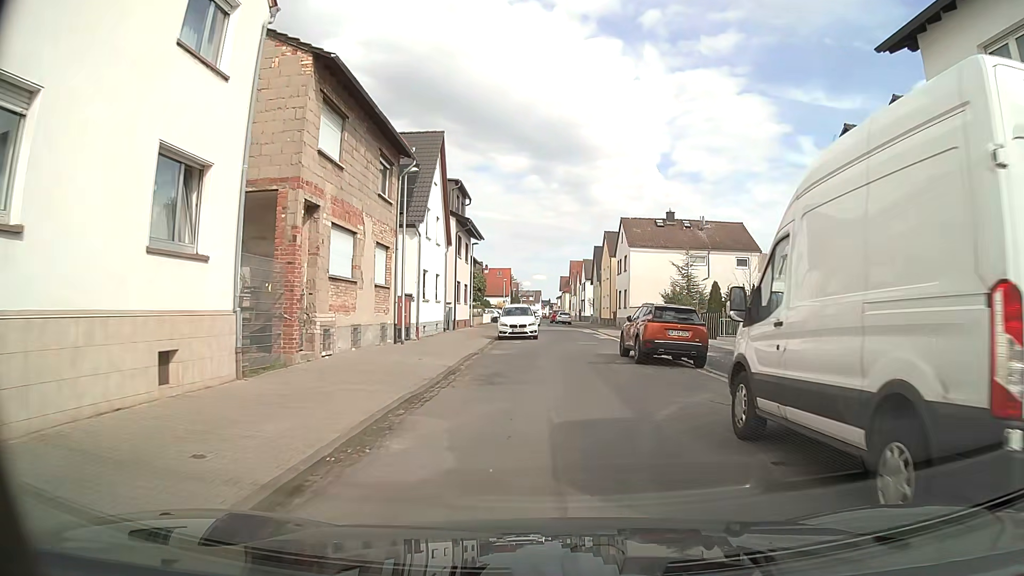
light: Day
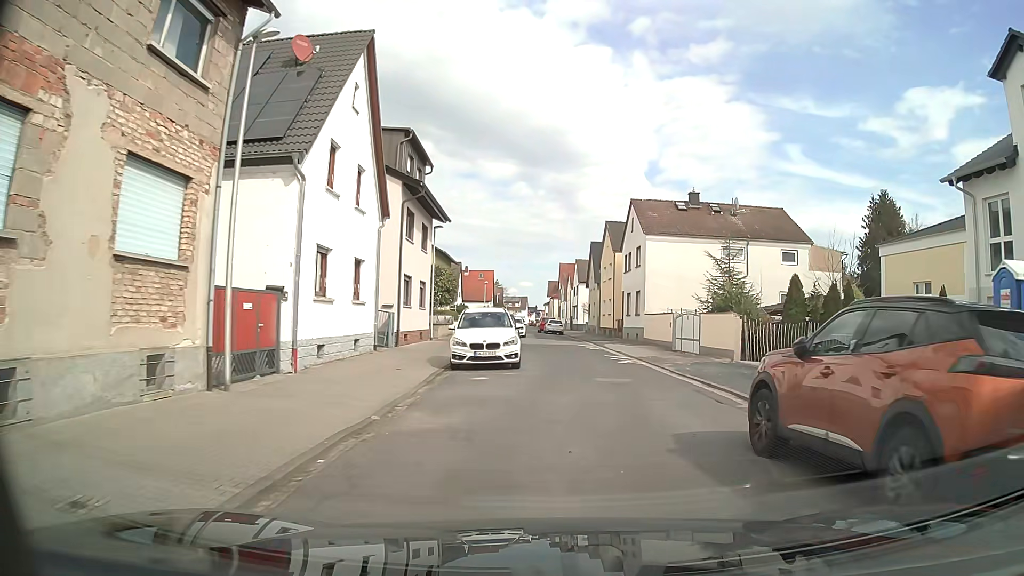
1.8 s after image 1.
(0.0, +13.1) m; +2°
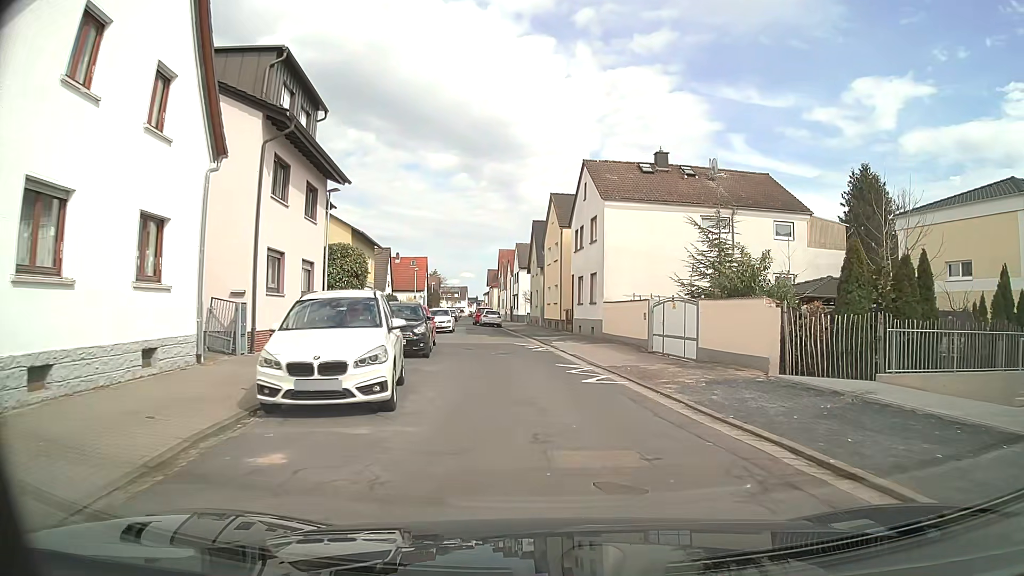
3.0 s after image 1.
(+0.4, +8.9) m; +5°
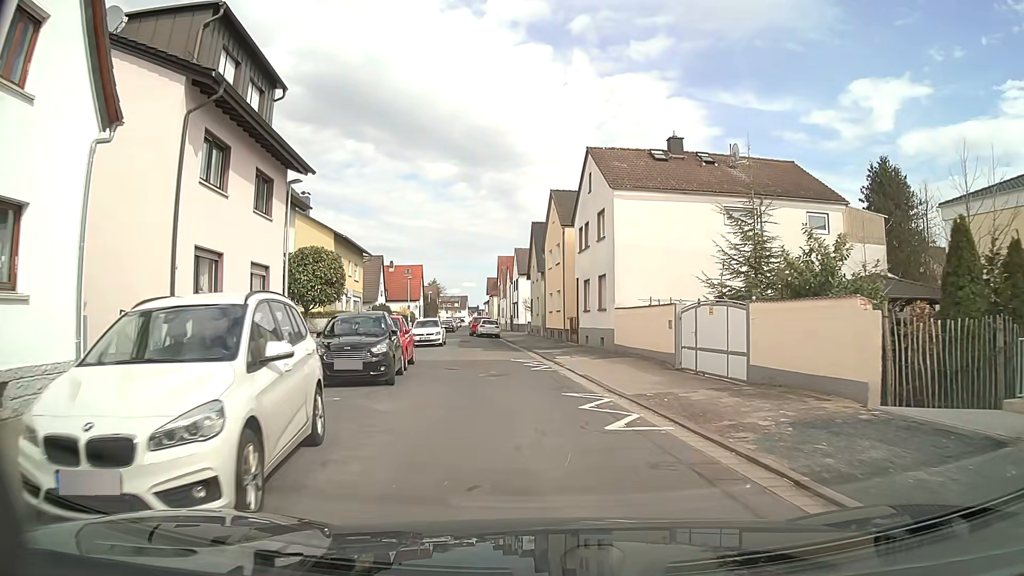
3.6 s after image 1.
(0.0, +4.5) m; +1°
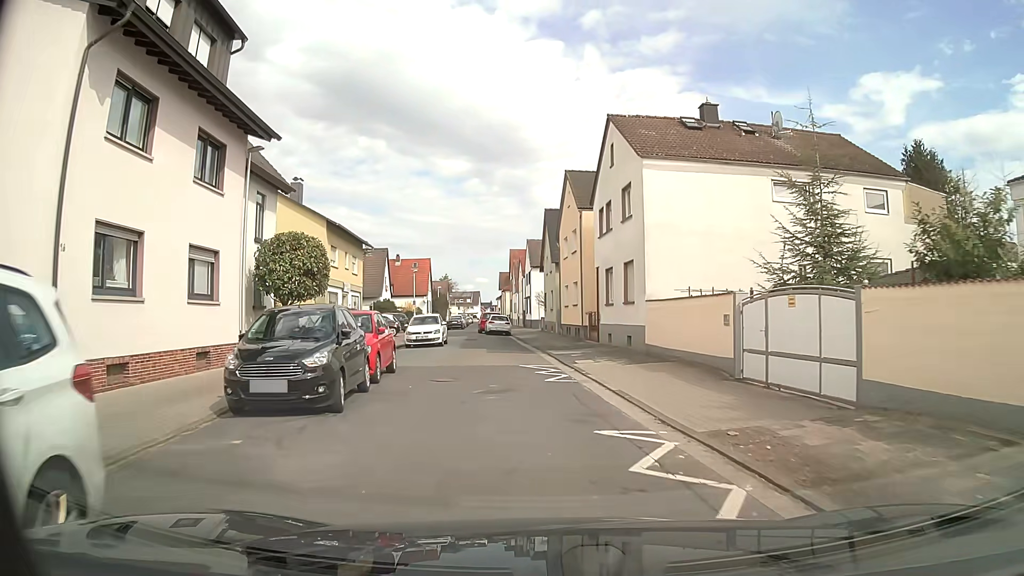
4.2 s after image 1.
(-0.2, +4.5) m; -2°
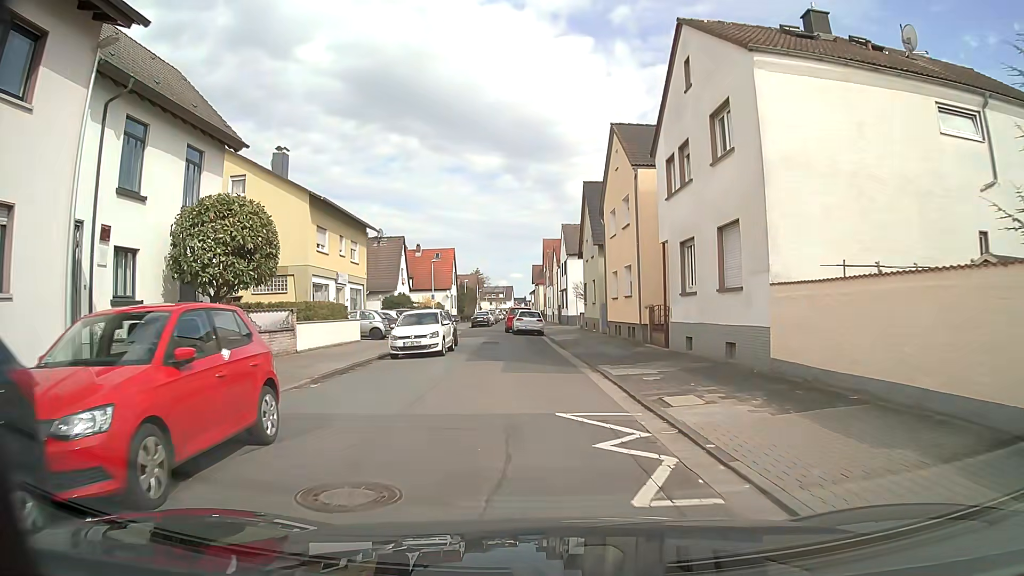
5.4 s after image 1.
(-0.3, +9.2) m; -3°
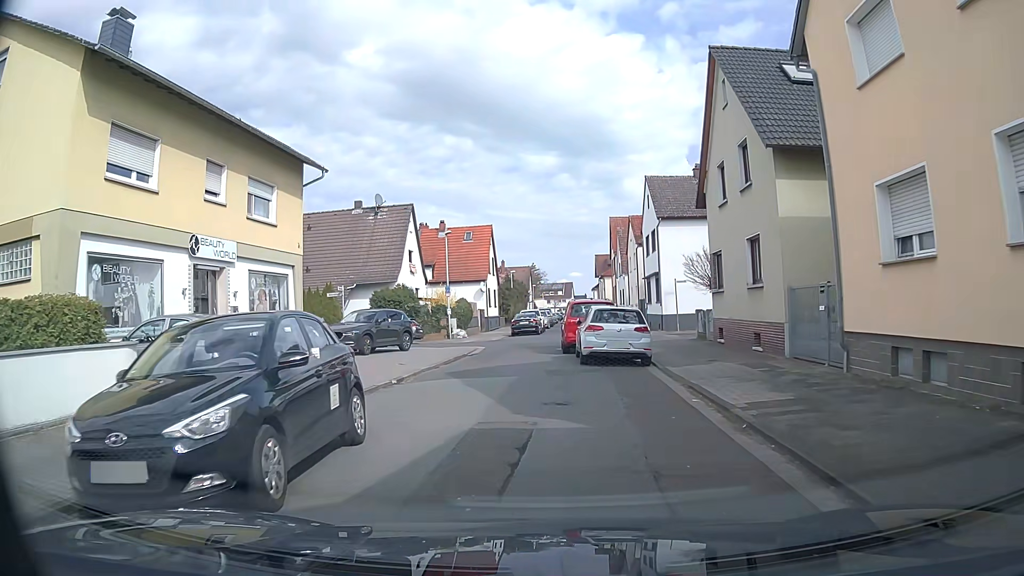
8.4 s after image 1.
(-1.0, +22.1) m; -5°
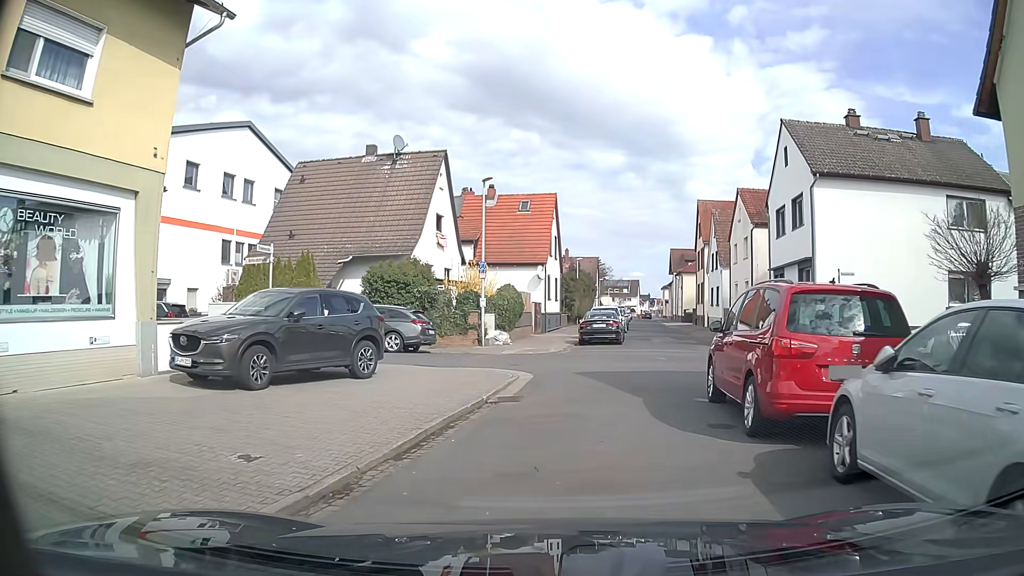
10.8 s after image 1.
(-0.9, +13.8) m; -6°
